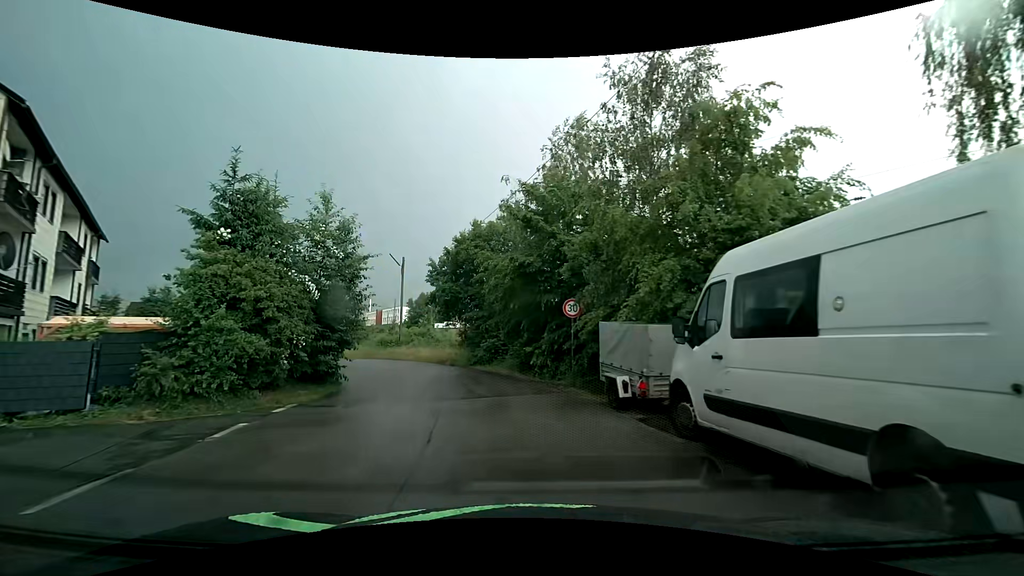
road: residential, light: Day
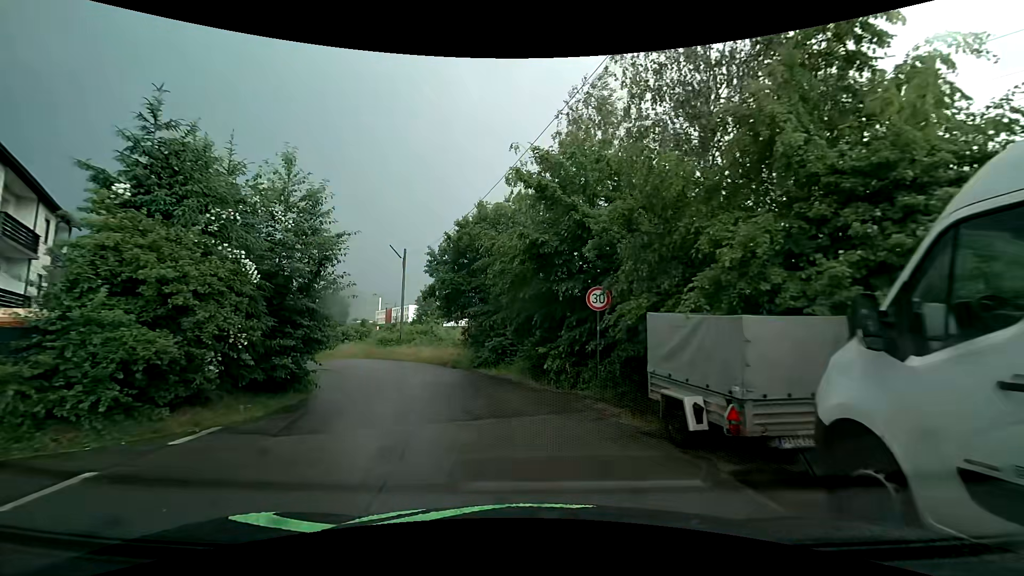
(0.0, +3.4) m; -1°
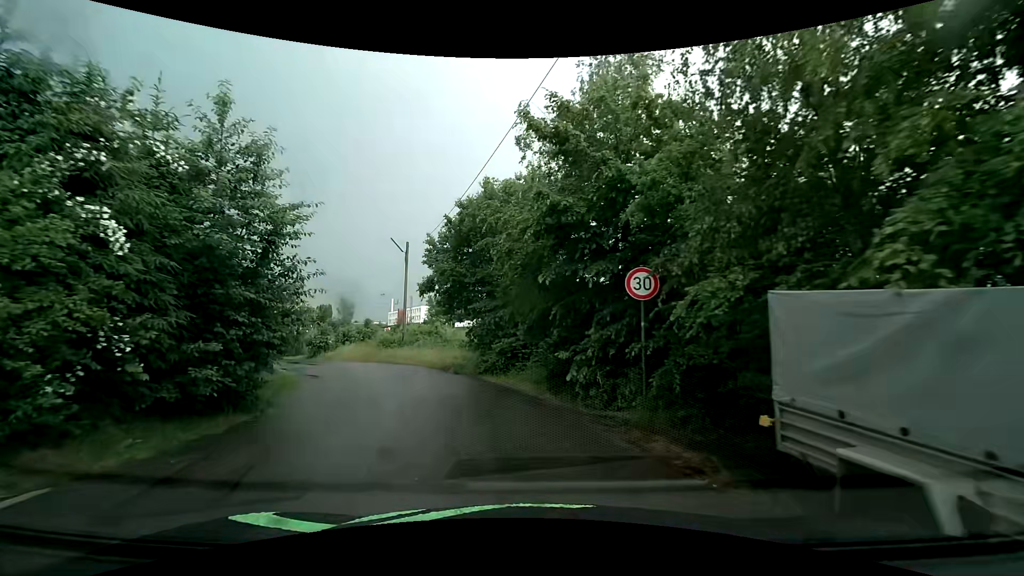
(-0.1, +3.5) m; -2°
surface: asphalt
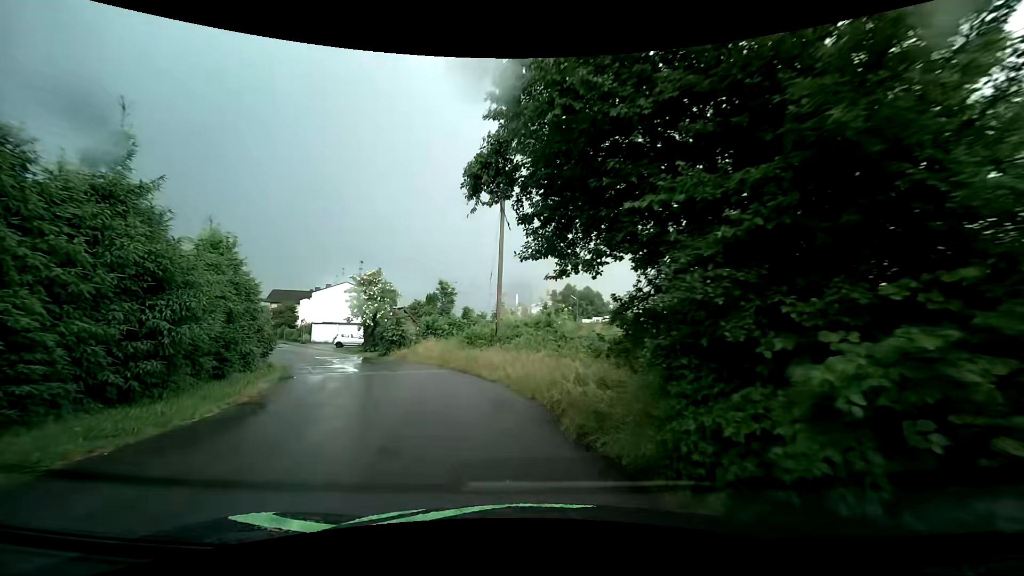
(-1.6, +14.1) m; -13°
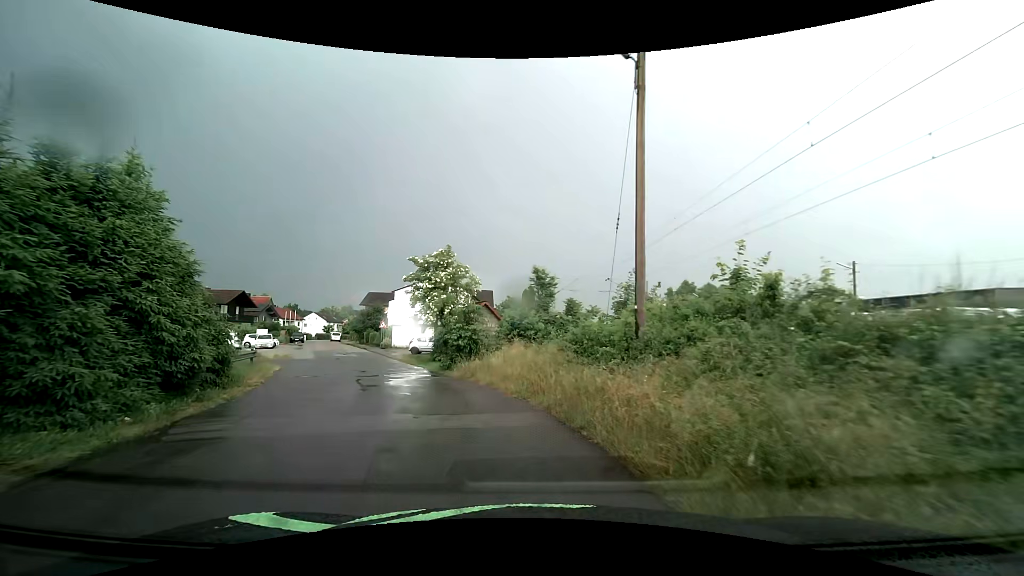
(-1.5, +11.2) m; -13°
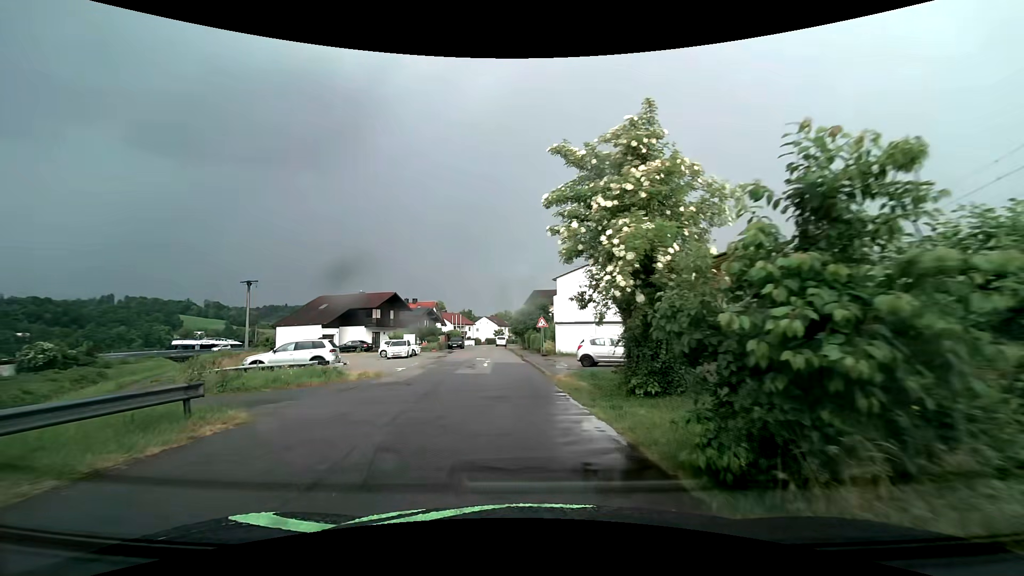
(-2.8, +15.8) m; -19°
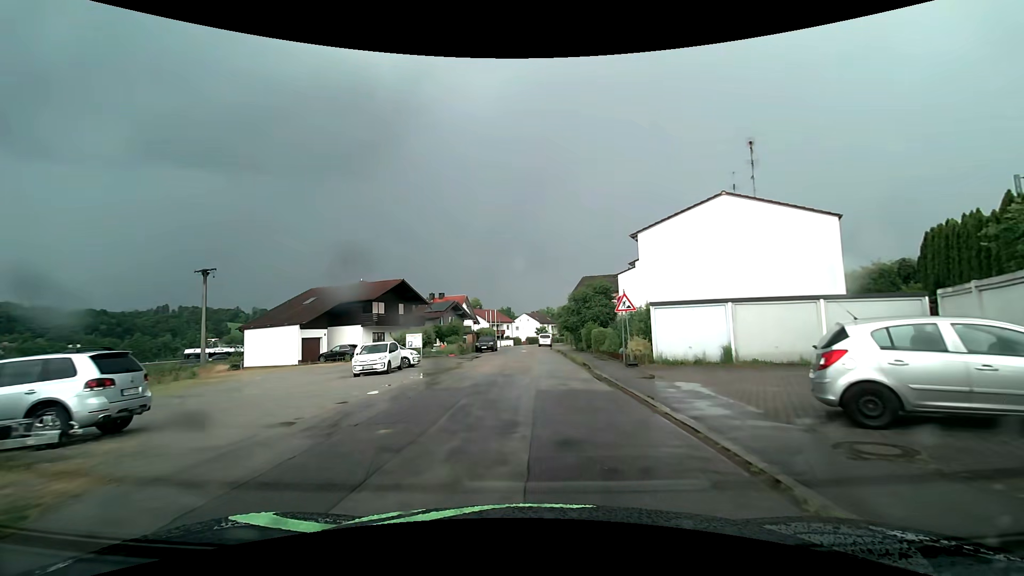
(-1.3, +17.0) m; -4°
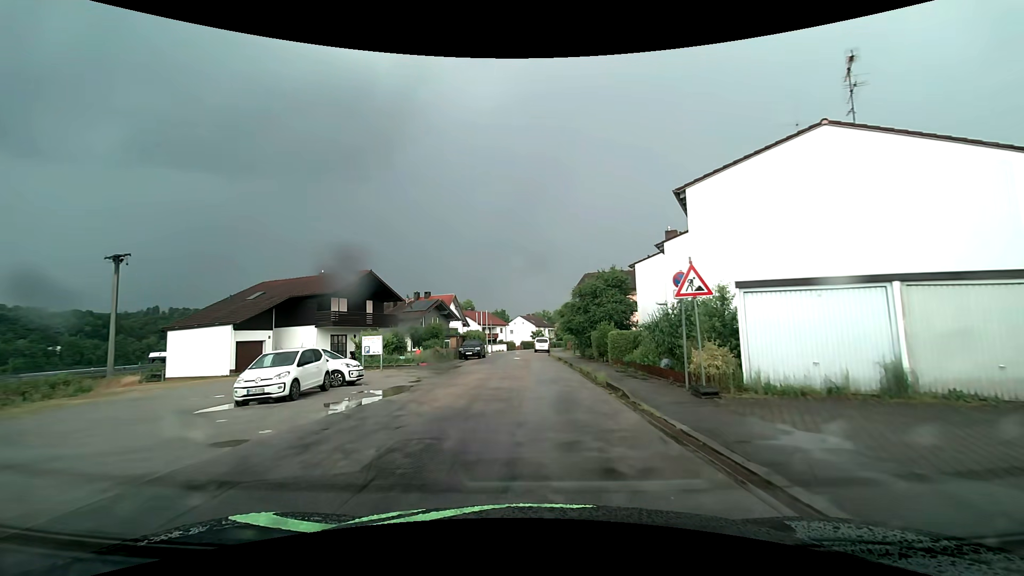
(-0.1, +8.8) m; -1°
(0, +10) (0, +20) (+1, +30) (0, +40) (0, +50) (-1, +60) (-1, +70) (+2, +80) (+4, +89) (+6, +99) m
